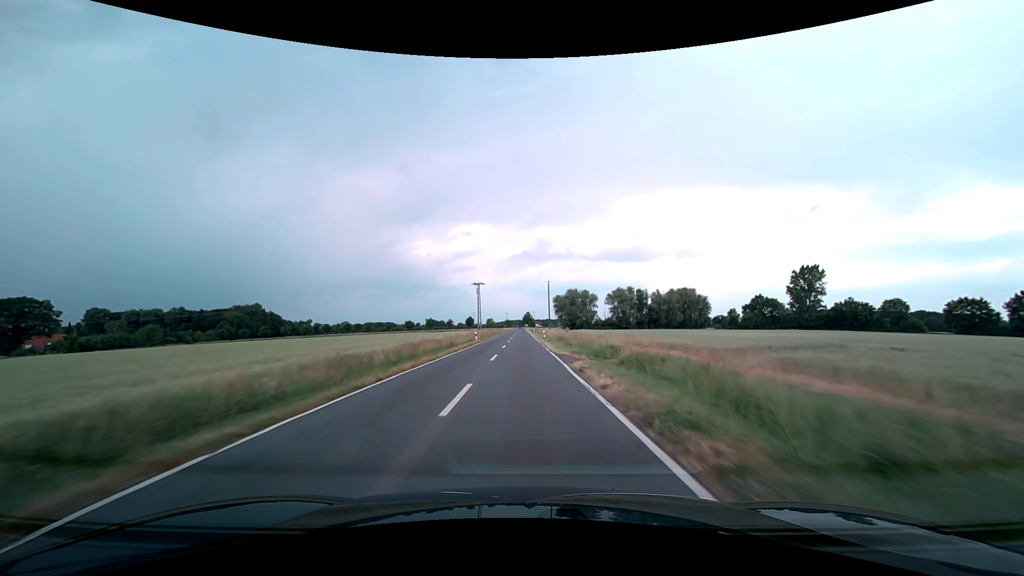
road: secondary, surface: asphalt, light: Day
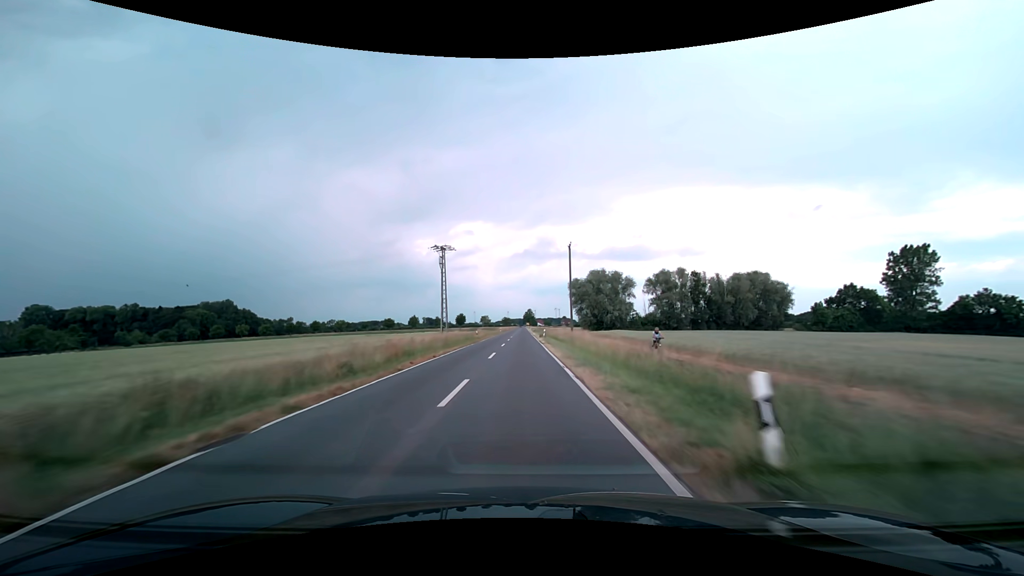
(0.0, +47.4) m; 0°
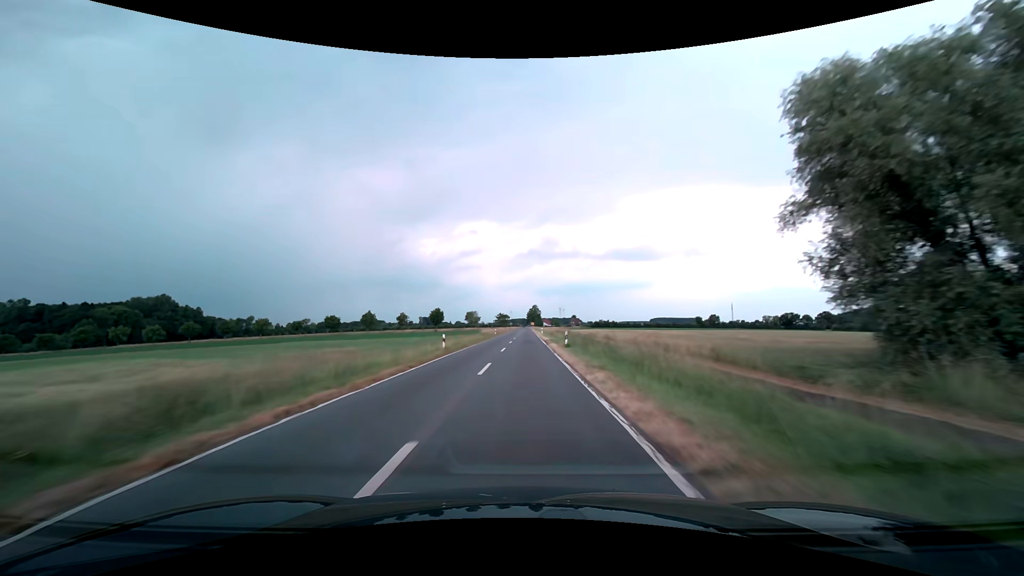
(-0.1, +79.1) m; 0°
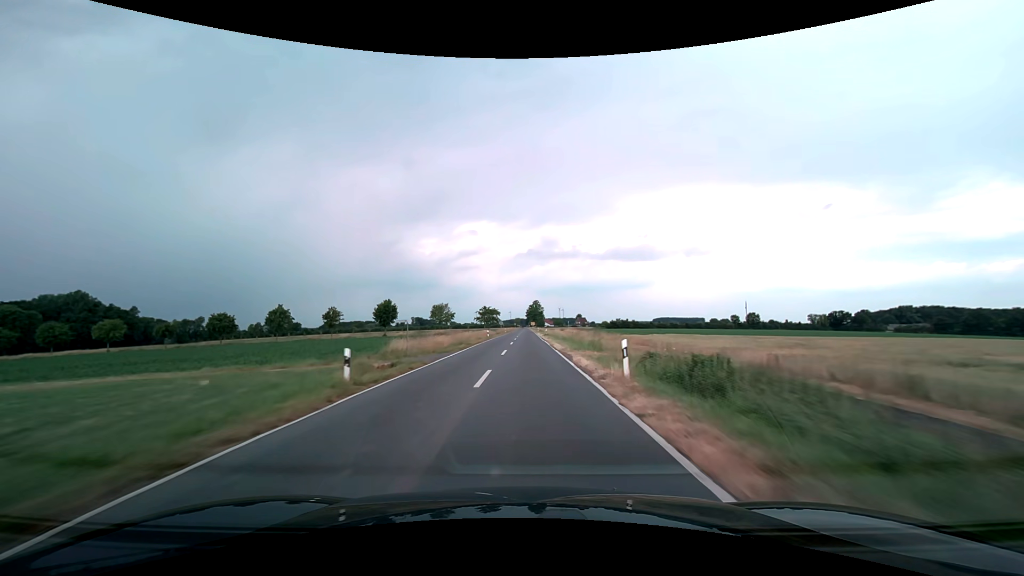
(+0.1, +63.3) m; 0°
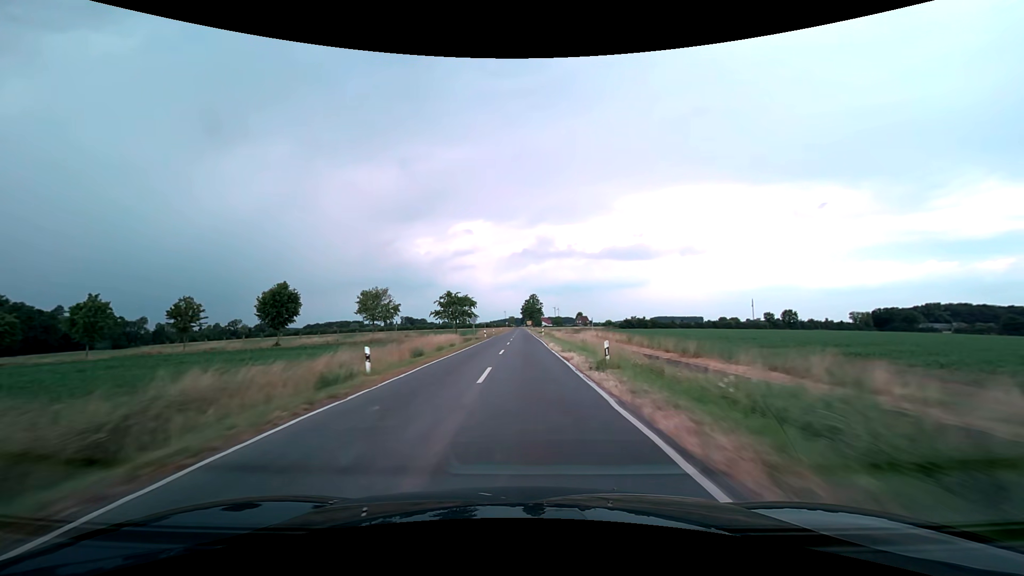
(+0.2, +47.4) m; +1°
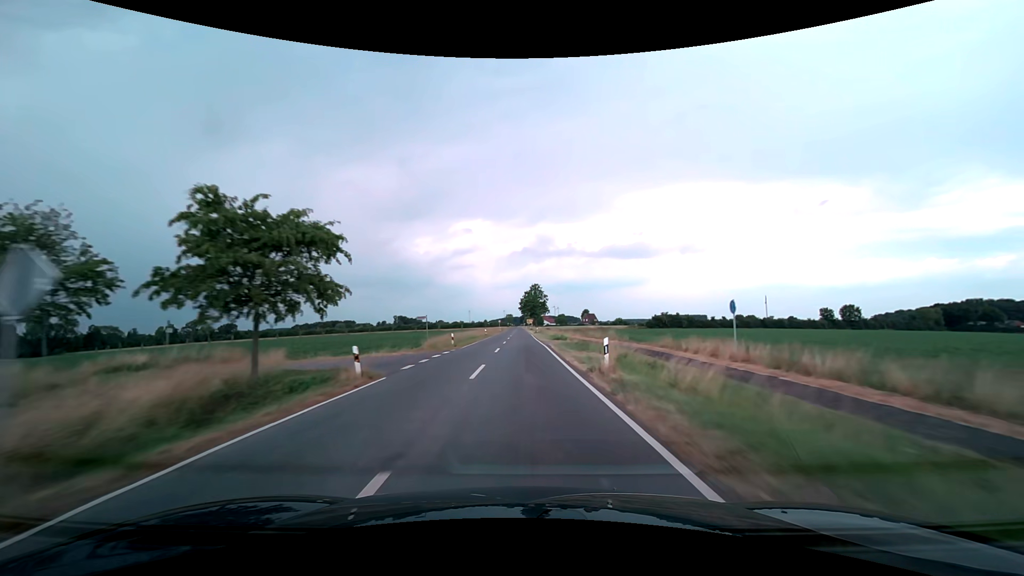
(0.0, +47.5) m; 0°
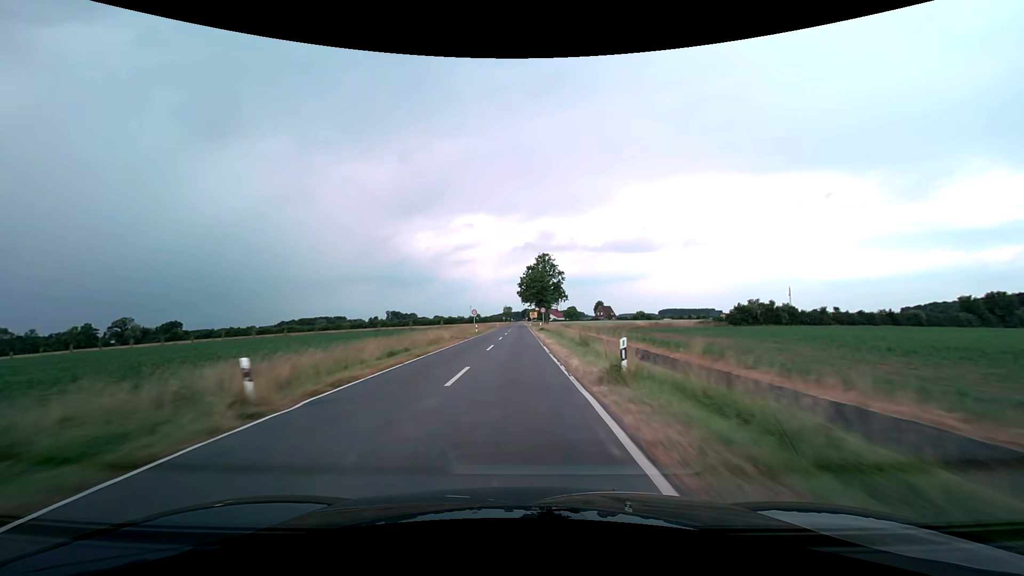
(0.0, +62.3) m; 0°
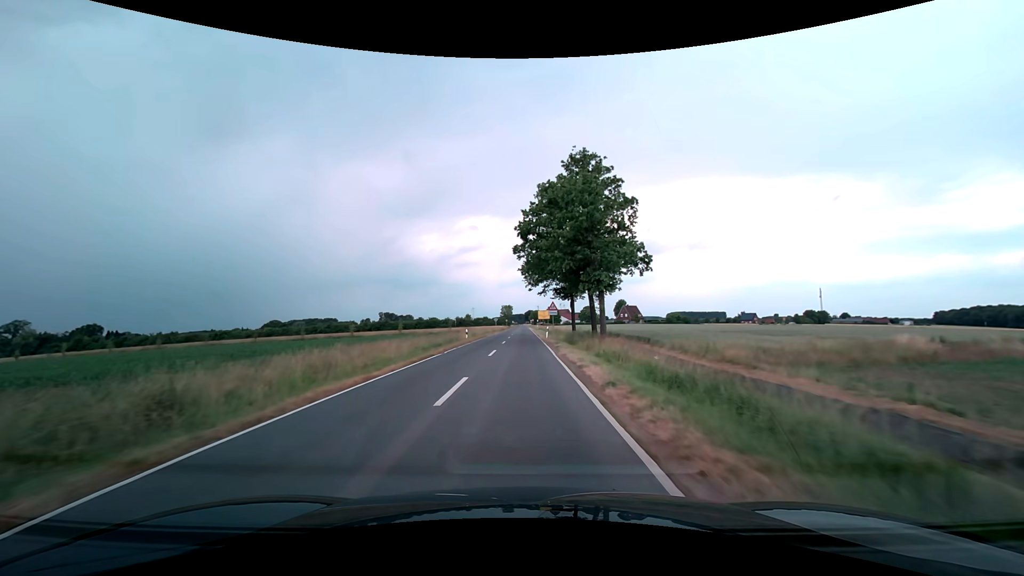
(-0.4, +61.5) m; -1°
(0, +10) (0, +20) (0, +30) (0, +40) (0, +50) (0, +60) (0, +70) (0, +80) (0, +90) (0, +100) m
